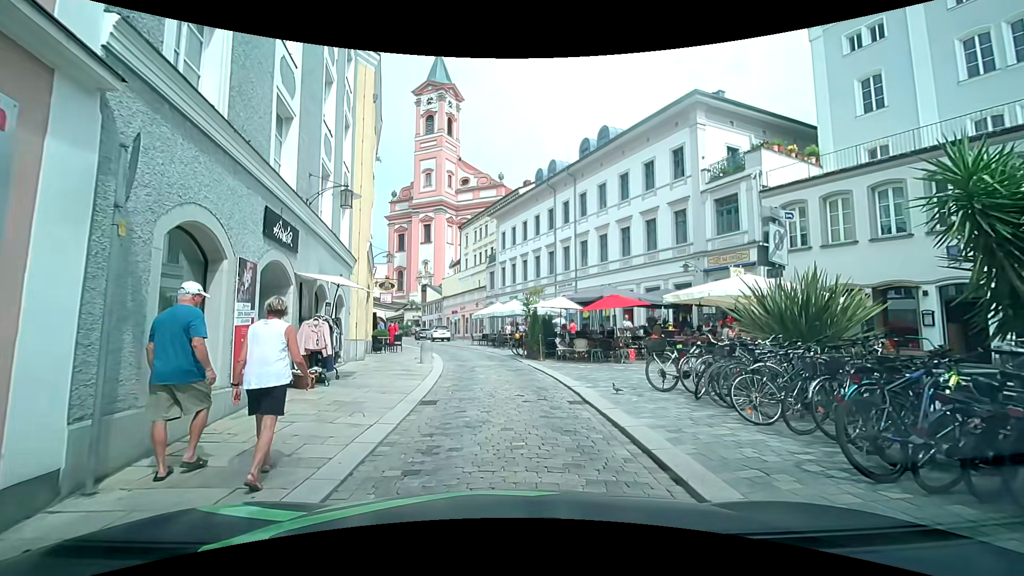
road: residential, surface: sett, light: Day
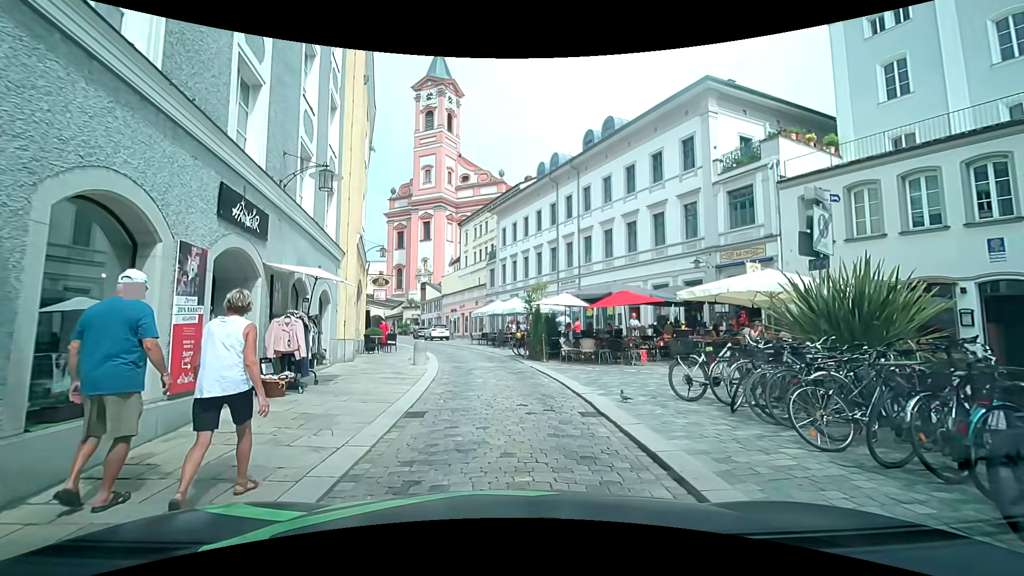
(0.0, +1.4) m; +1°
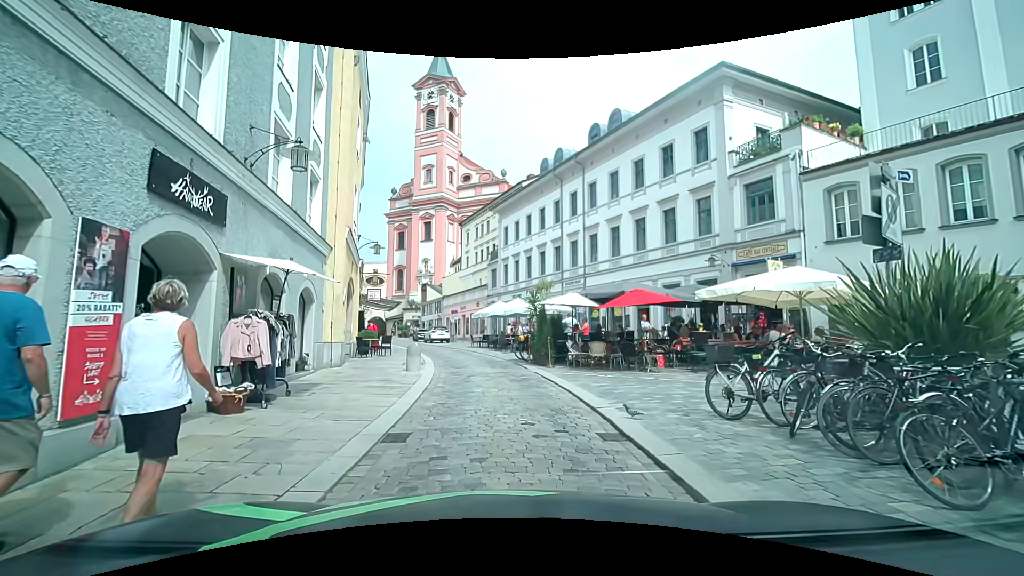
(0.0, +1.5) m; -2°
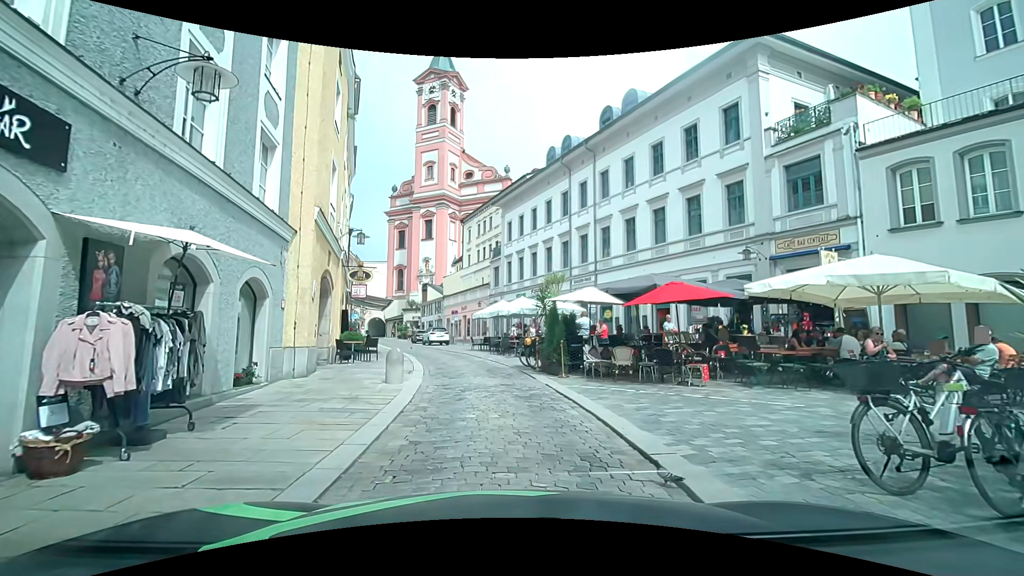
(0.0, +2.9) m; +2°
